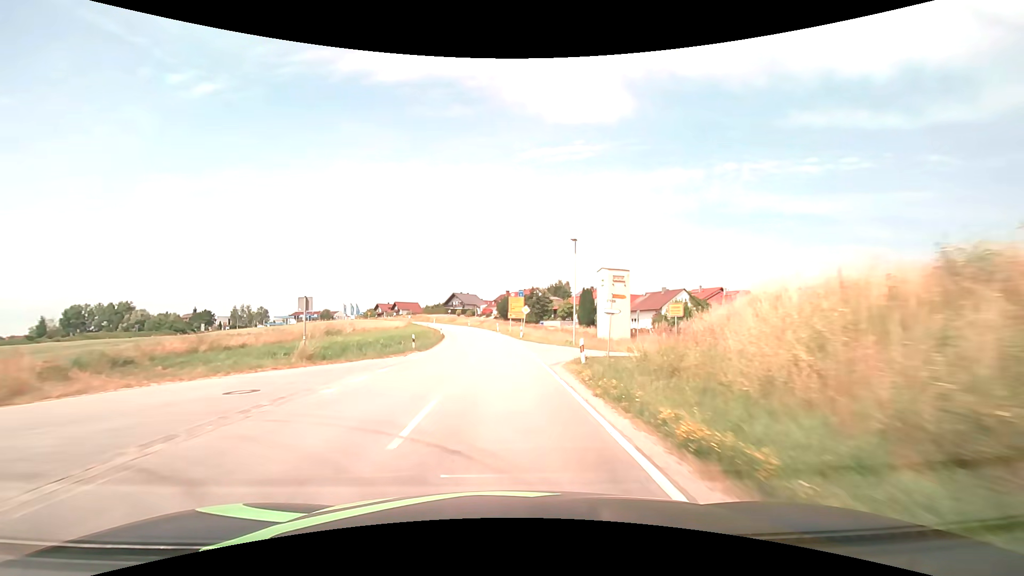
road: secondary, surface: asphalt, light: Day
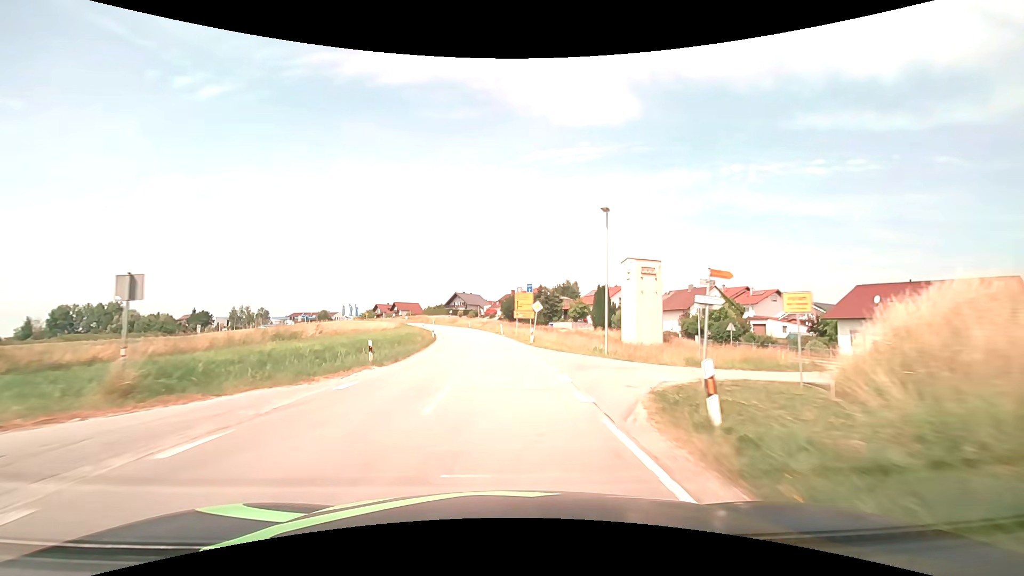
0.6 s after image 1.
(0.0, +10.3) m; -1°
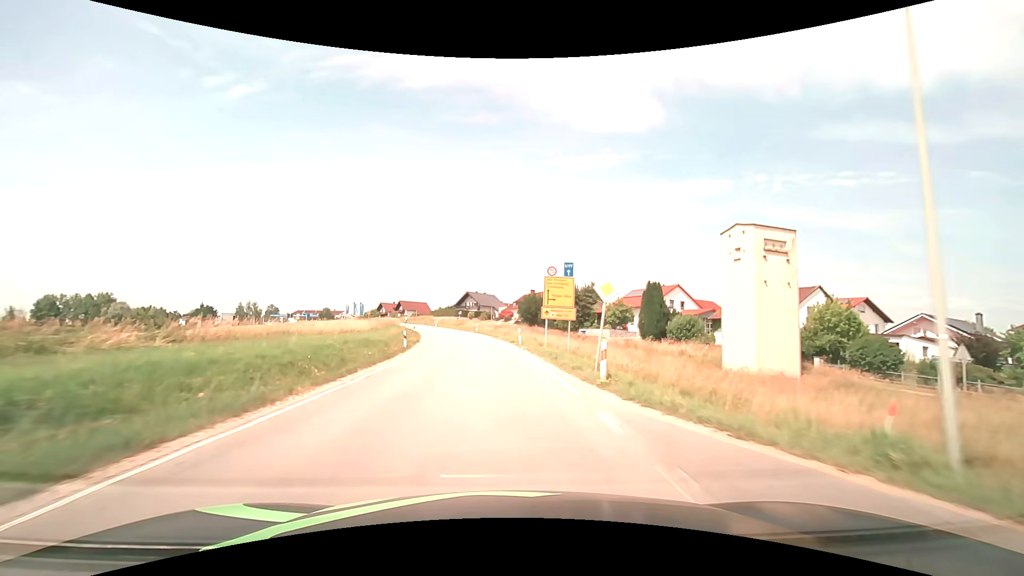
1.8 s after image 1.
(-0.3, +20.1) m; -2°
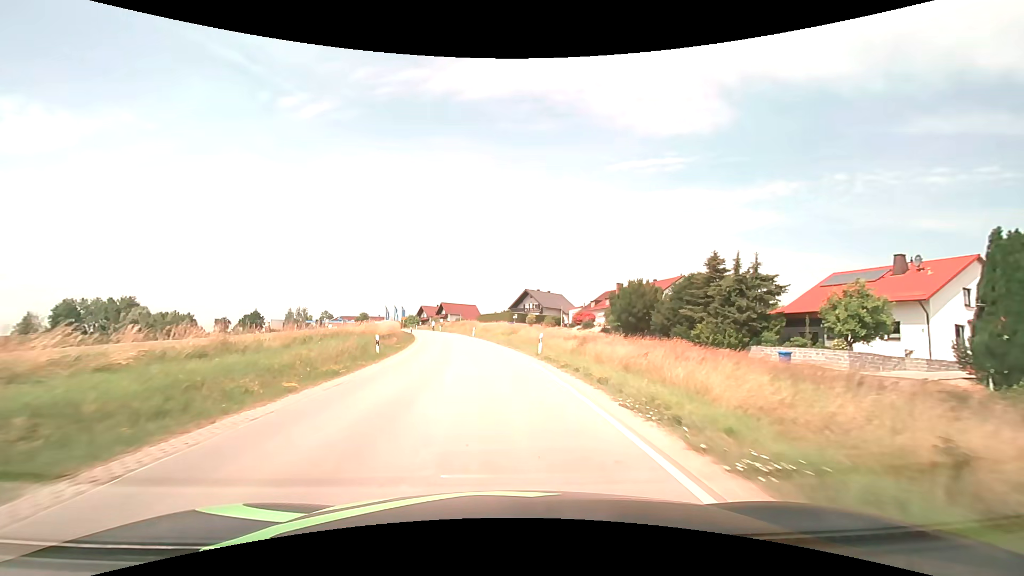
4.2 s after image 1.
(-2.2, +37.4) m; -7°
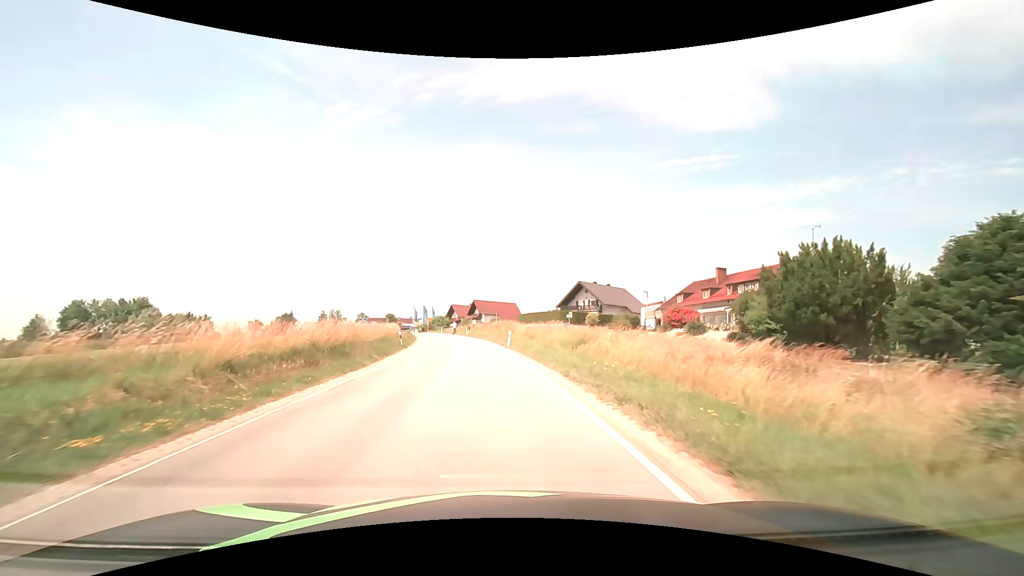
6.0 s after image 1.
(-1.1, +24.4) m; -5°
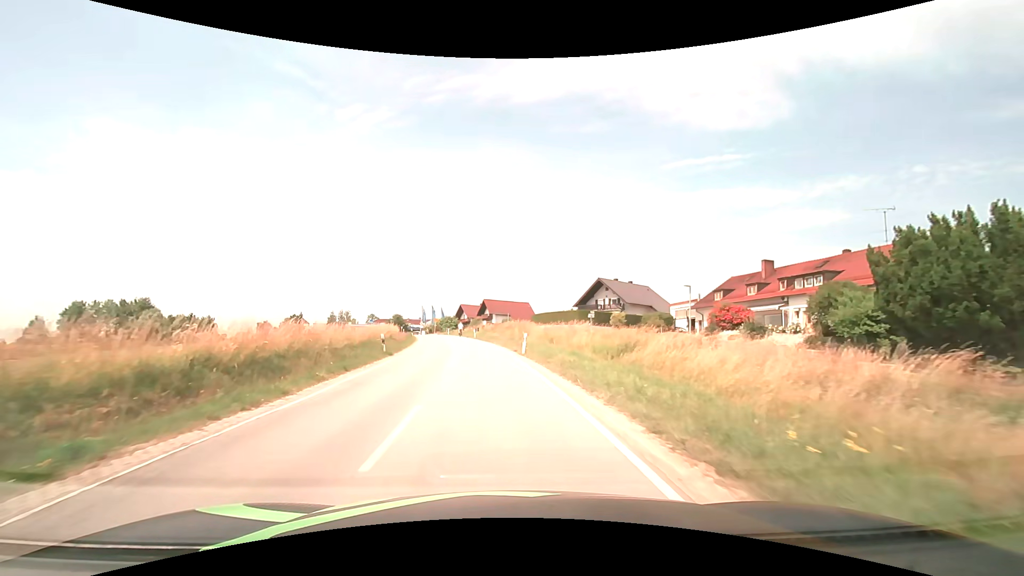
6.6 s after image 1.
(-0.1, +7.5) m; -1°
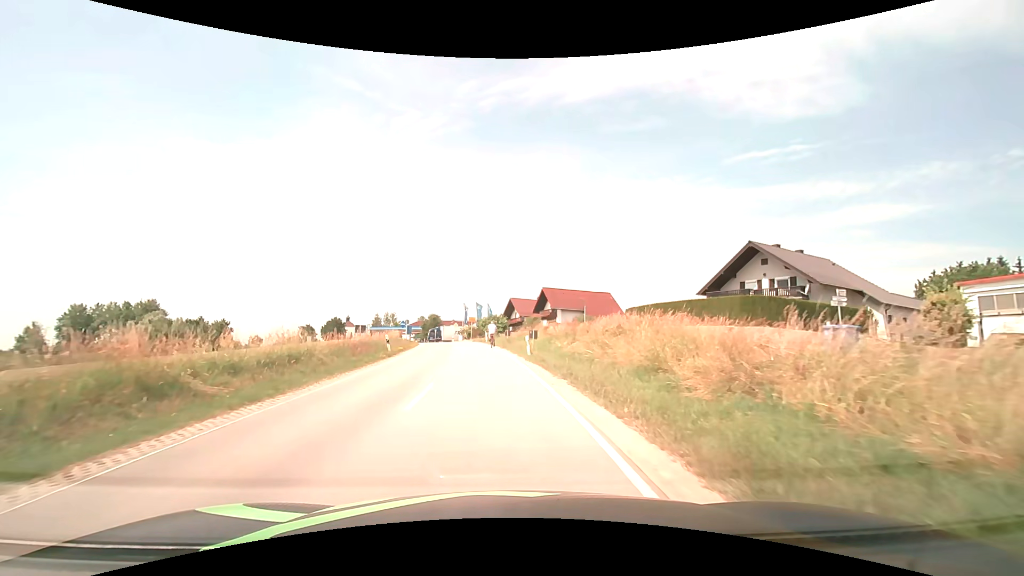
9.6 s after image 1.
(-1.7, +33.5) m; -7°
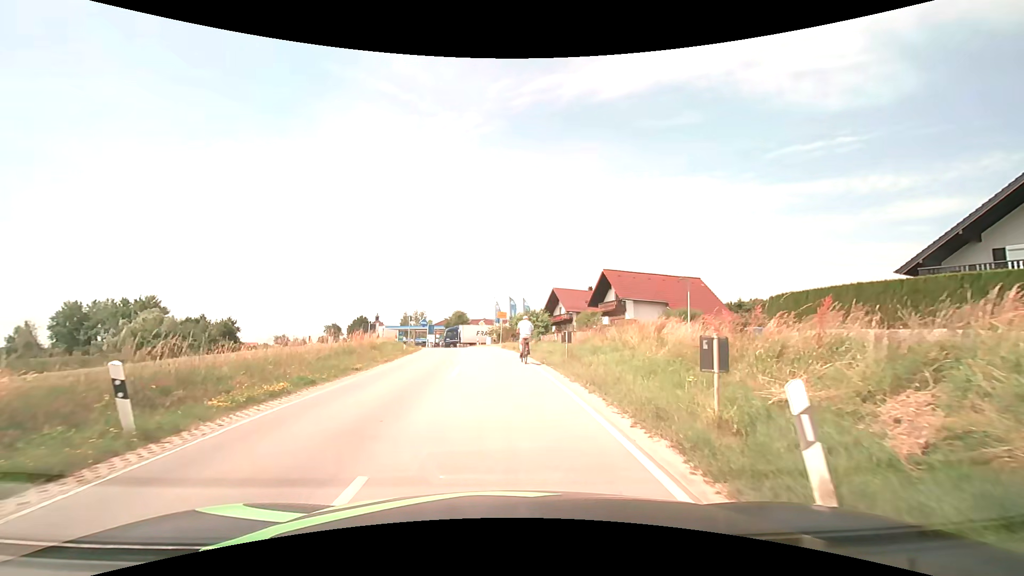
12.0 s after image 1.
(-0.8, +20.1) m; -4°
(0, +10) (0, +20) (-1, +30) (-2, +40) (-3, +50) (-5, +60) (-8, +69) (-11, +79) (-14, +88) (-18, +97) m
